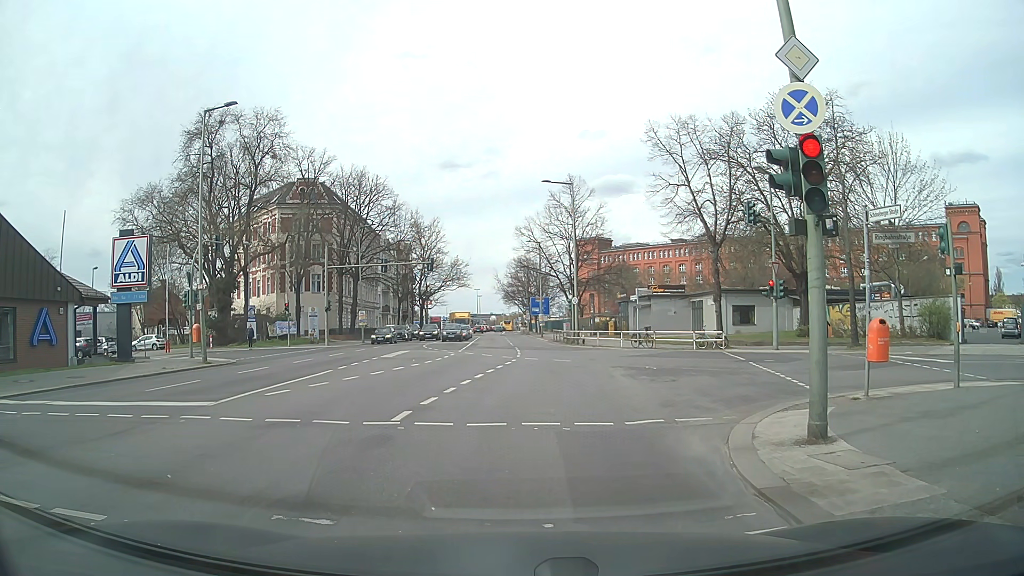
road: secondary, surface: asphalt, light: Day
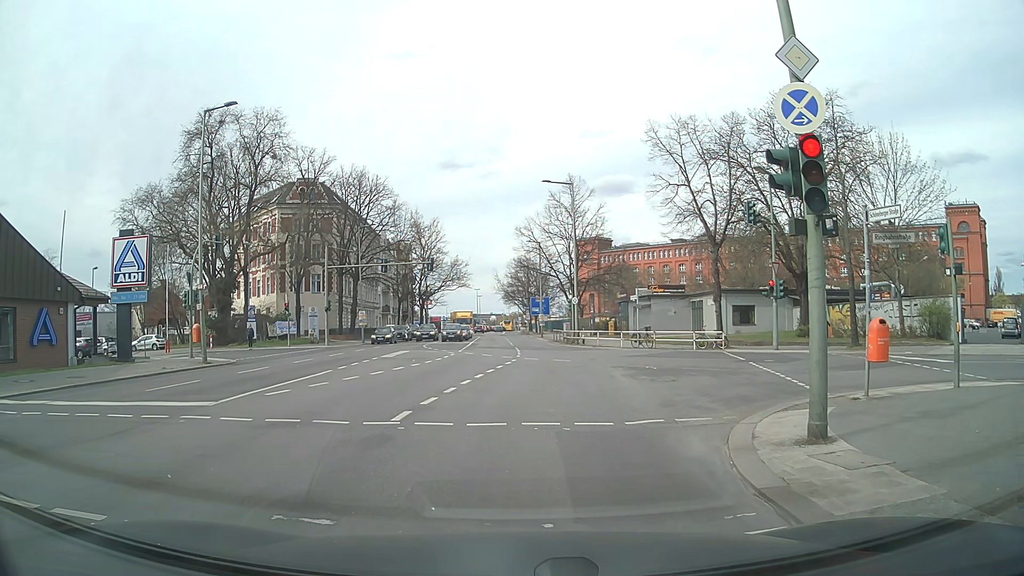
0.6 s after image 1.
(0.0, 0.0) m; 0°
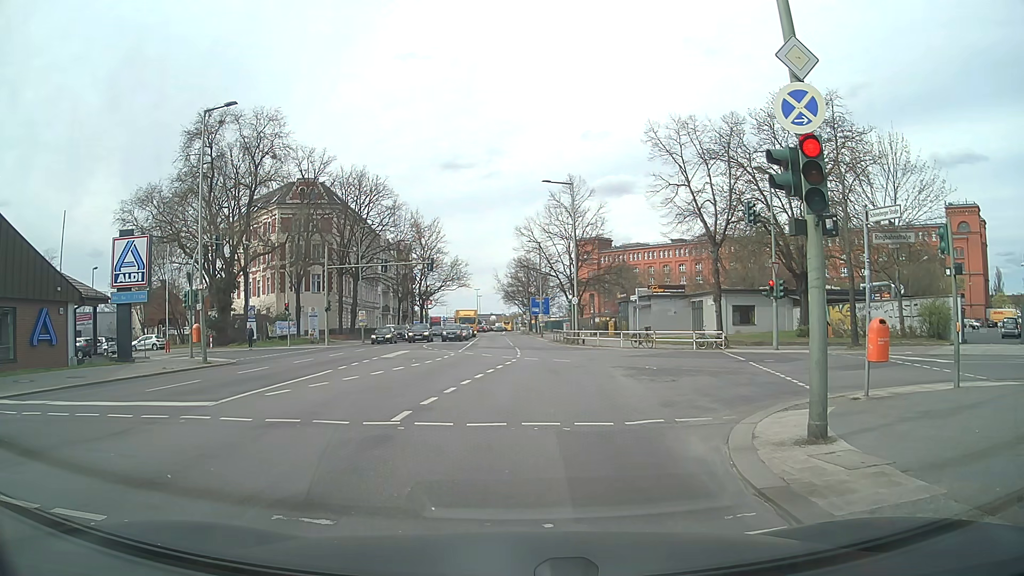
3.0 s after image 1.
(0.0, 0.0) m; 0°
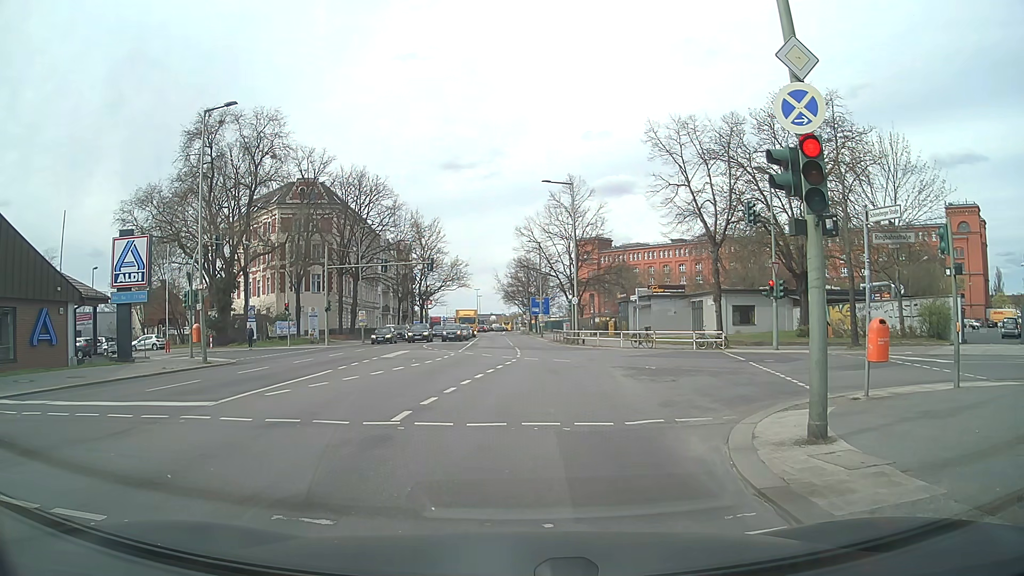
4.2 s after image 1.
(0.0, 0.0) m; 0°
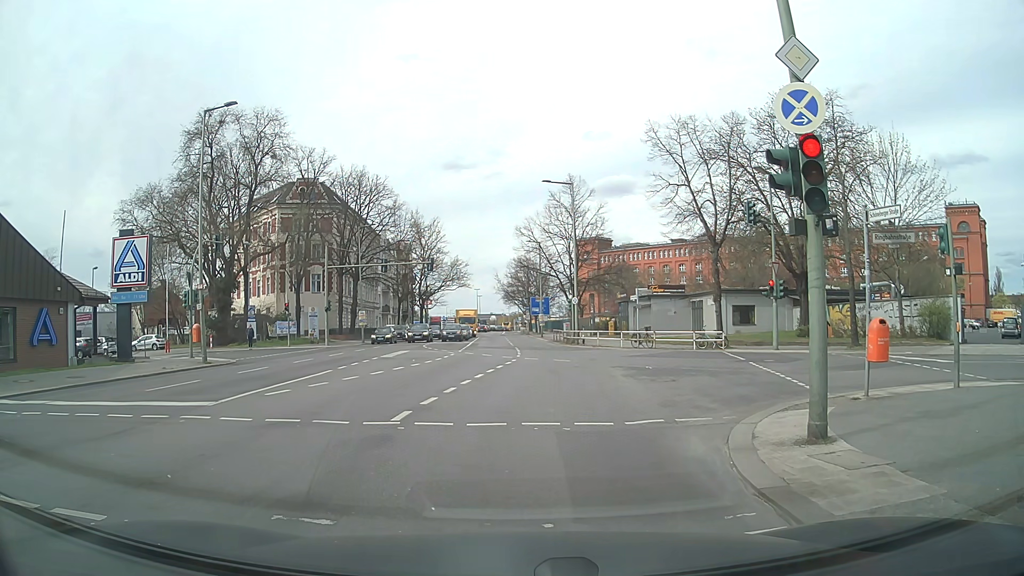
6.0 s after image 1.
(0.0, 0.0) m; 0°
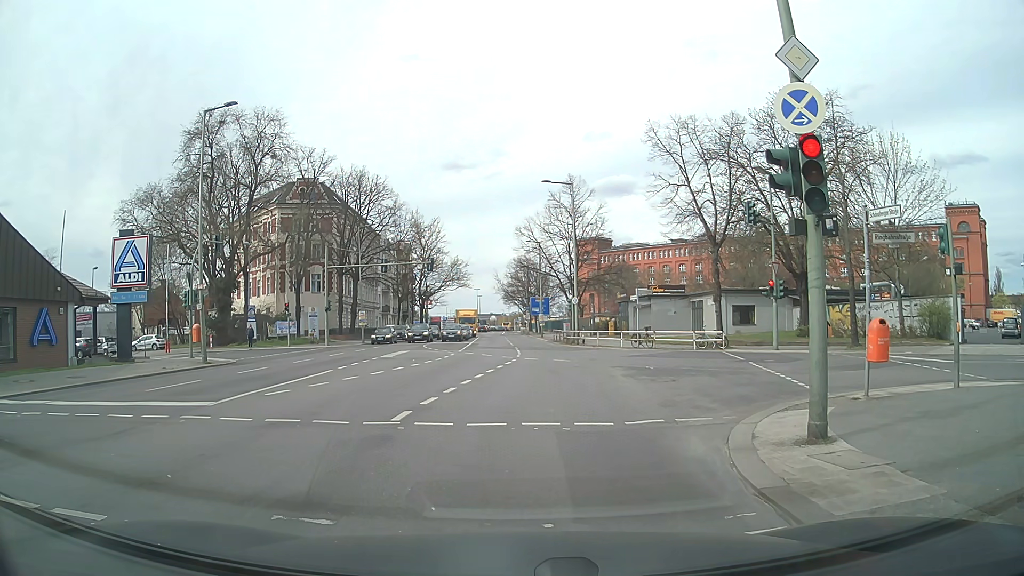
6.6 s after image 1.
(0.0, 0.0) m; 0°
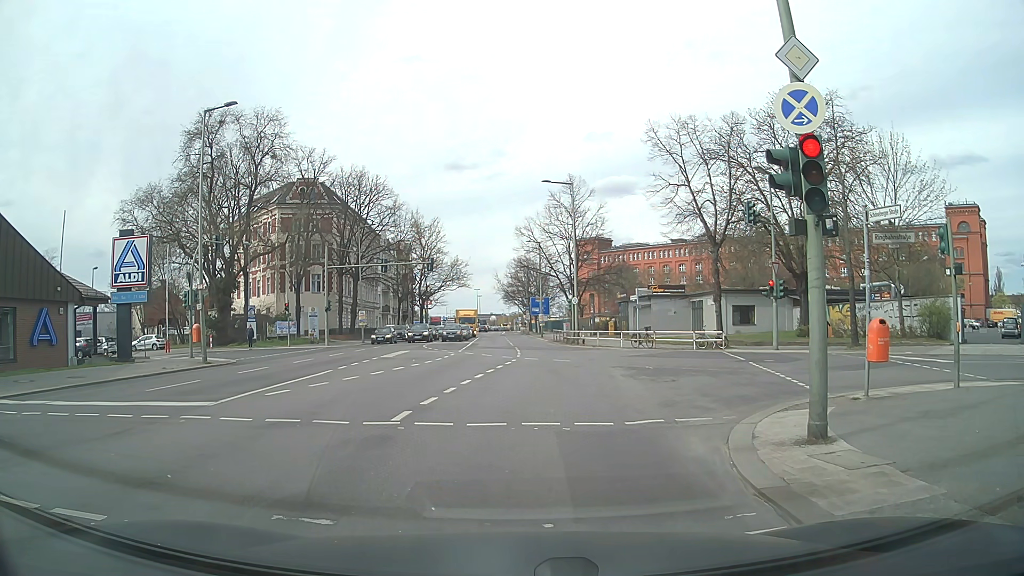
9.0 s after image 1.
(0.0, 0.0) m; 0°
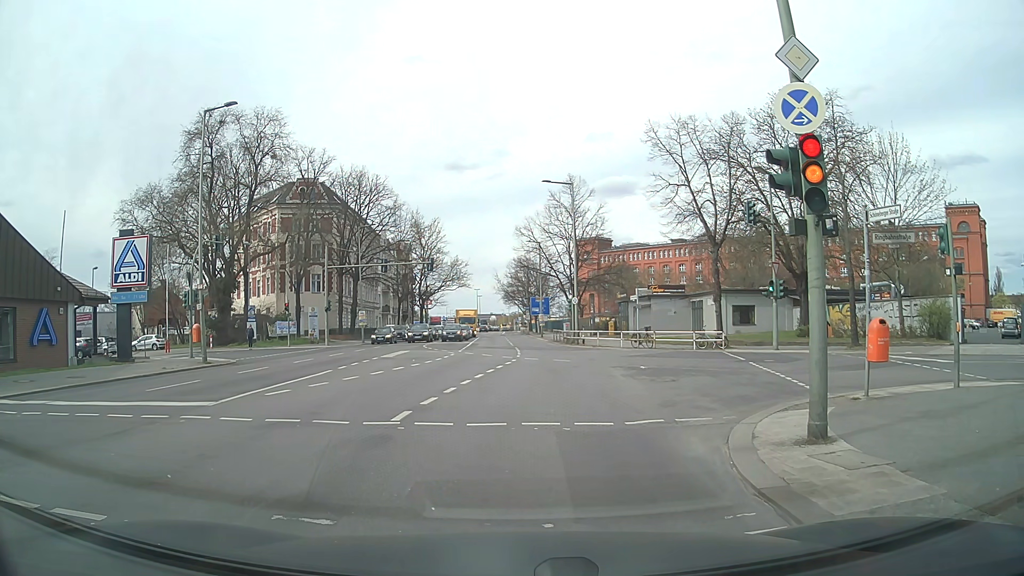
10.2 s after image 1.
(0.0, 0.0) m; 0°
(0, +10) (0, +20) (+1, +30) (+1, +40) (0, +50) (0, +60) (-1, +70) (-1, +80) (-2, +90) (-3, +100) m
